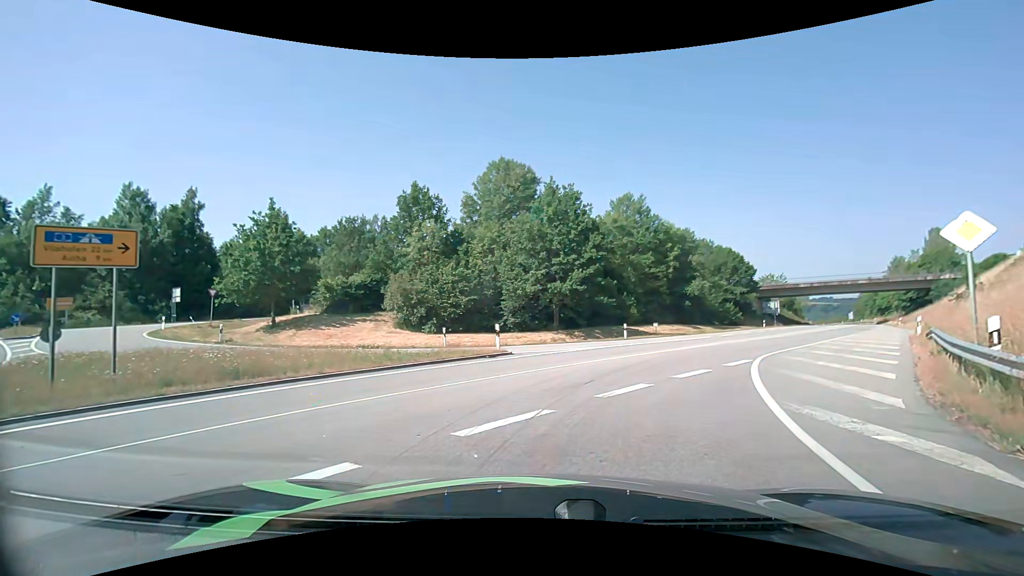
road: primary_link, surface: asphalt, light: Day
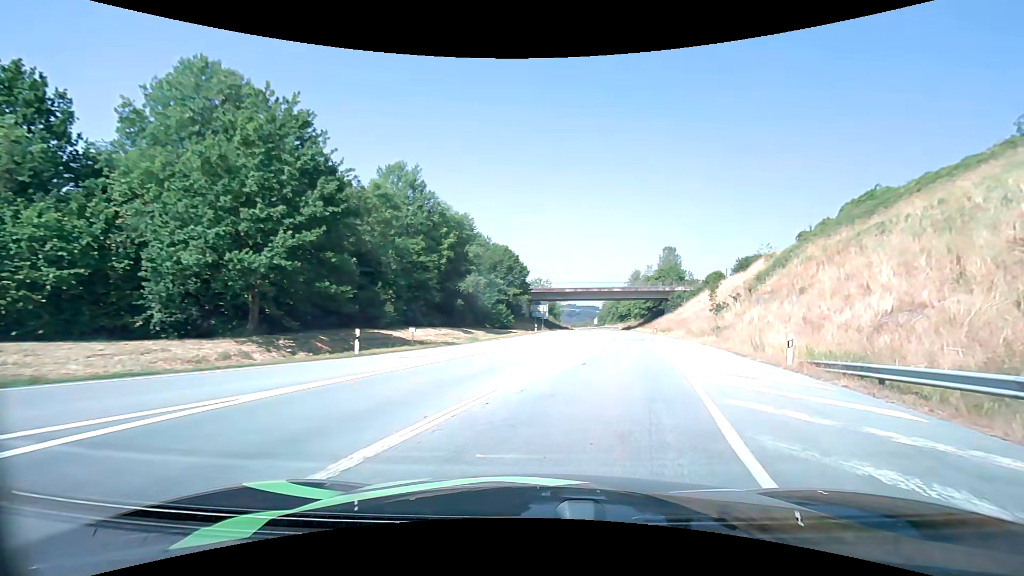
(+3.4, +14.2) m; +25°
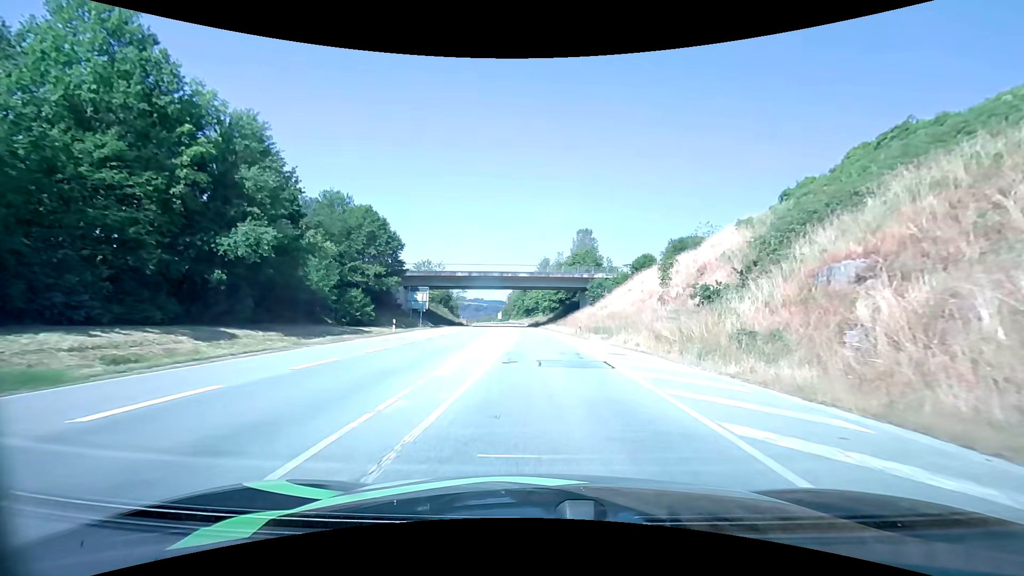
(+3.8, +24.8) m; +11°
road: primary
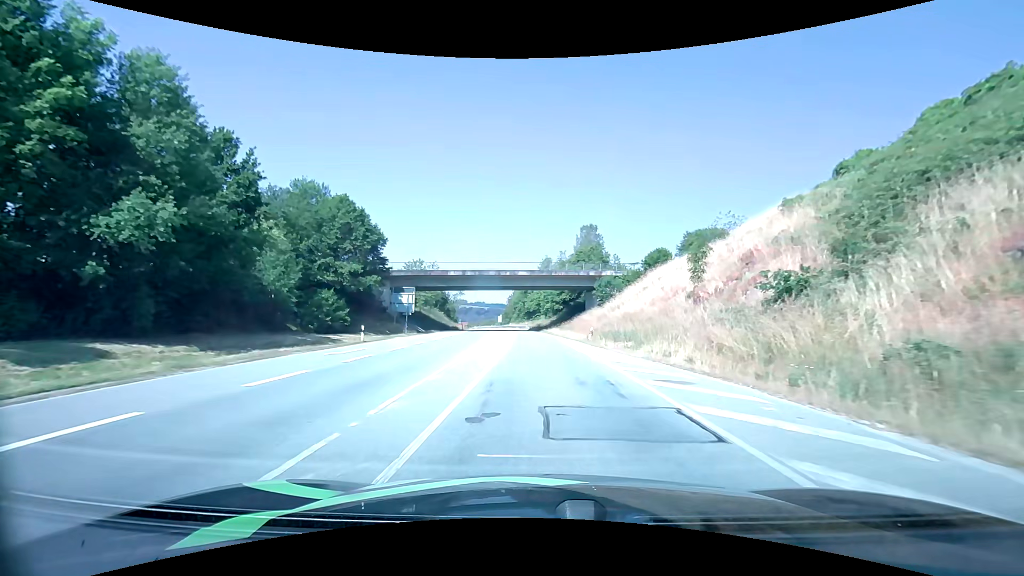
(0.0, +7.9) m; 0°
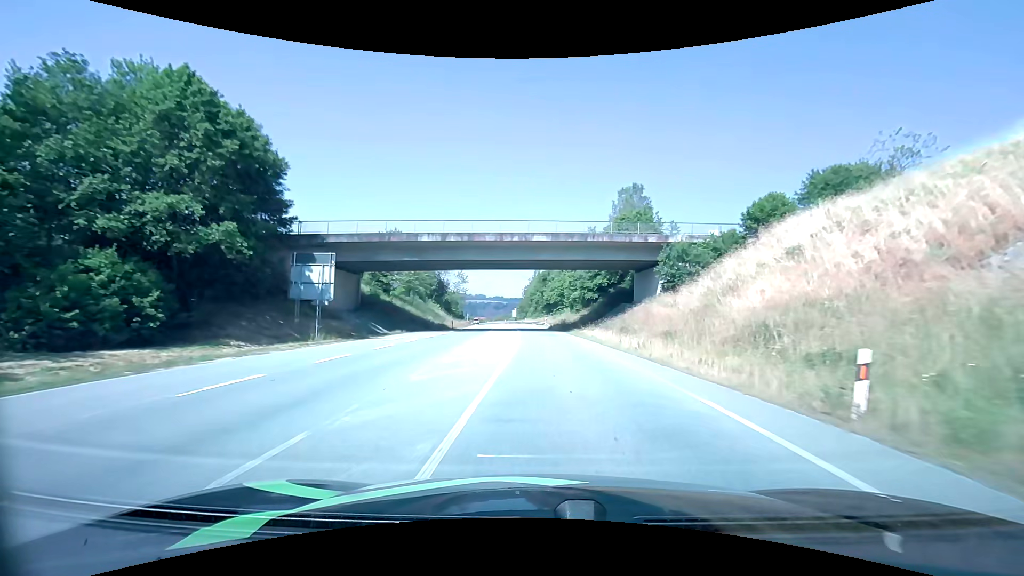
(-0.6, +26.6) m; -2°
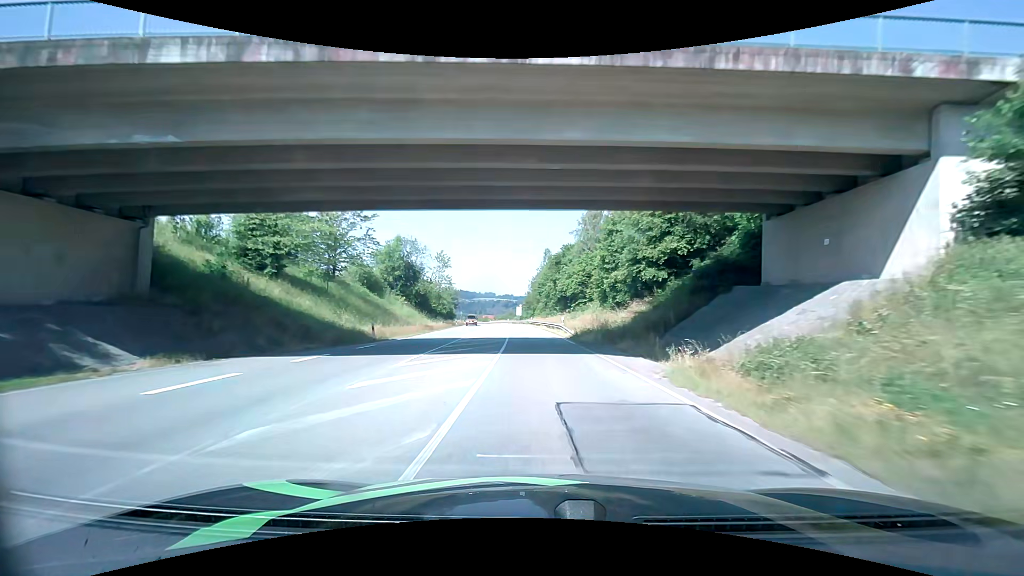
(-0.1, +30.1) m; -1°
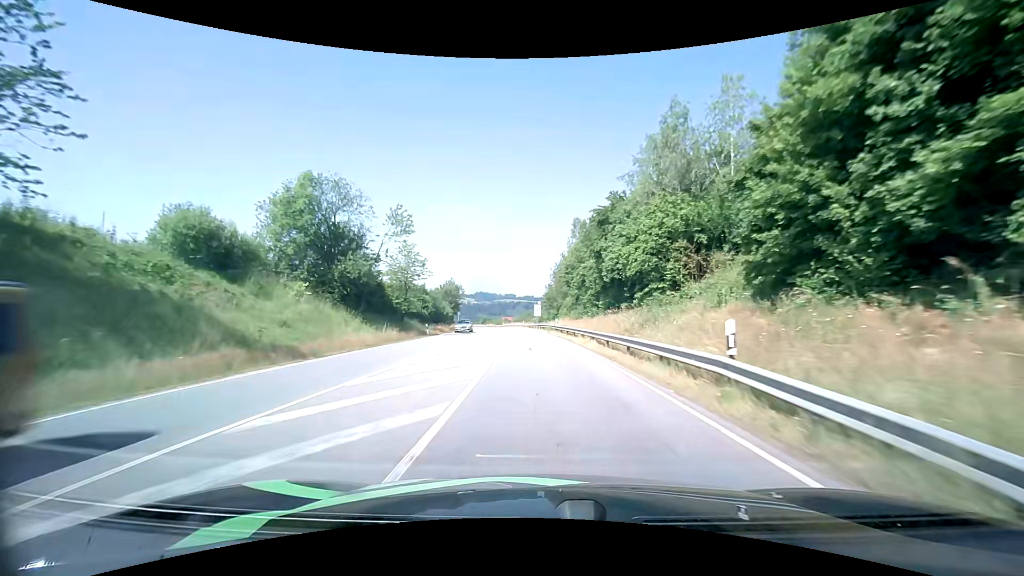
(-0.5, +32.5) m; -3°
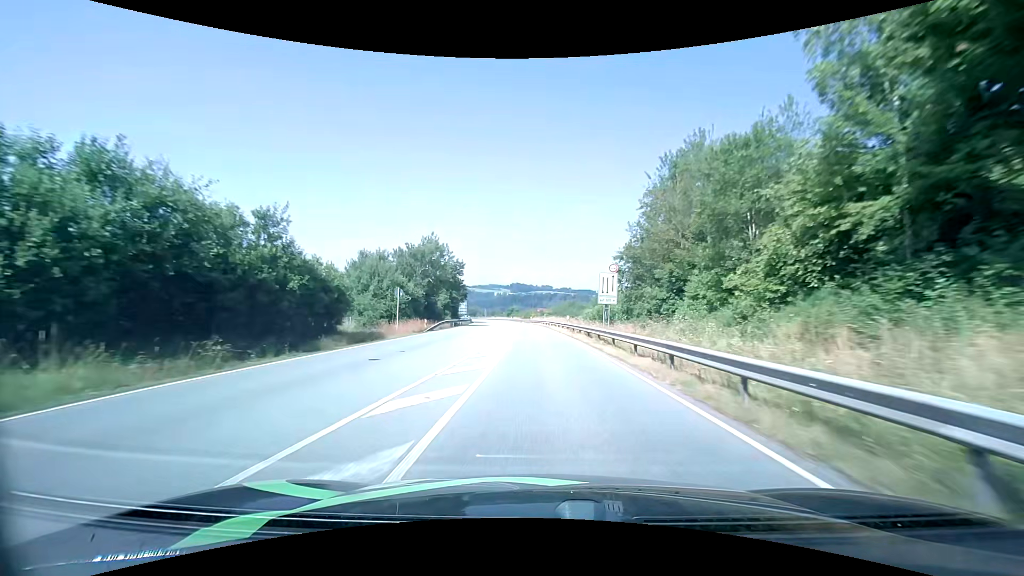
(-1.8, +56.5) m; -3°
(0, +10) (0, +20) (0, +30) (-1, +40) (-1, +50) (-2, +60) (-2, +70) (-3, +80) (-4, +90) (-5, +100) m
